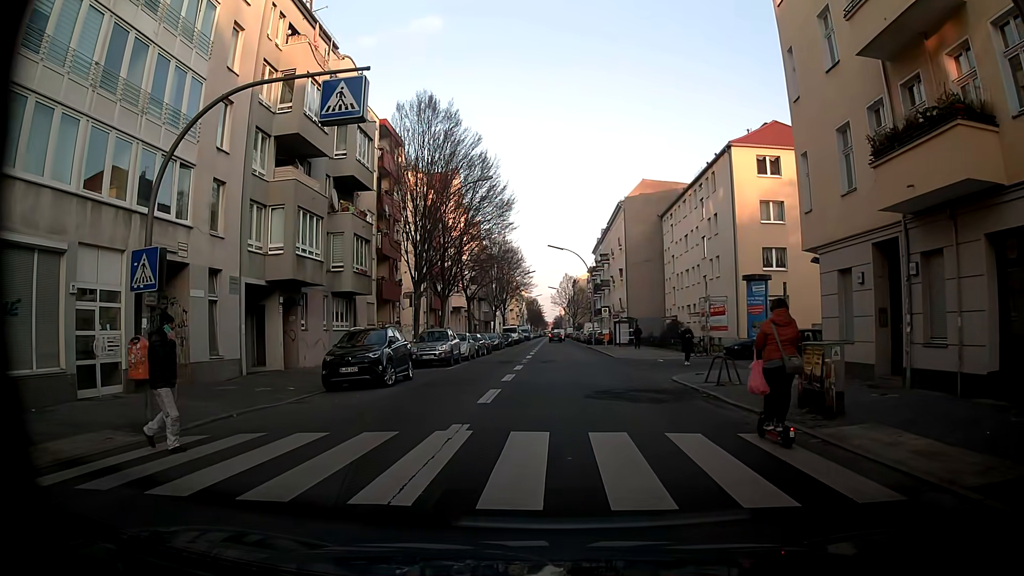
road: tertiary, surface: asphalt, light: Day
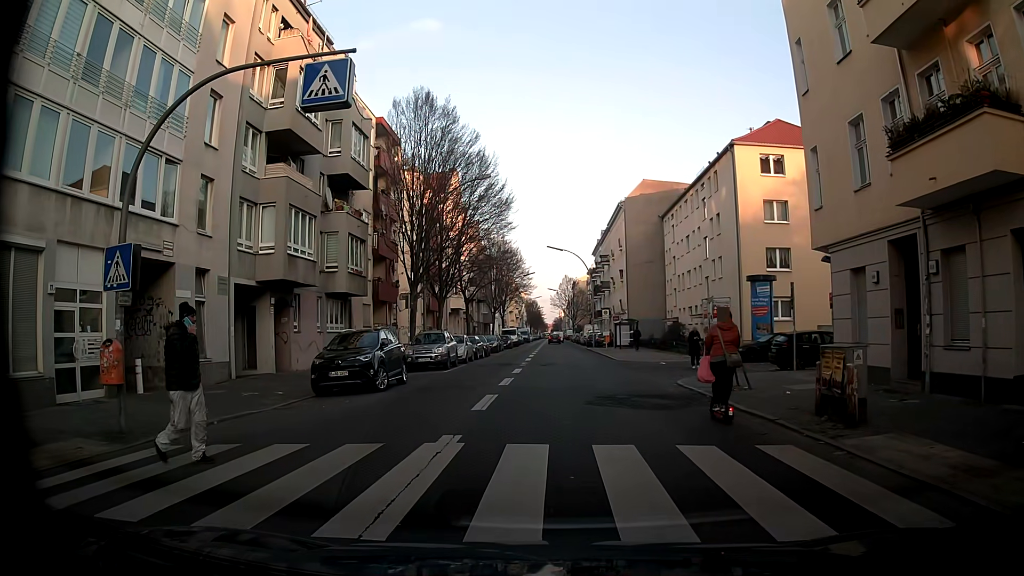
(0.0, +0.7) m; -2°
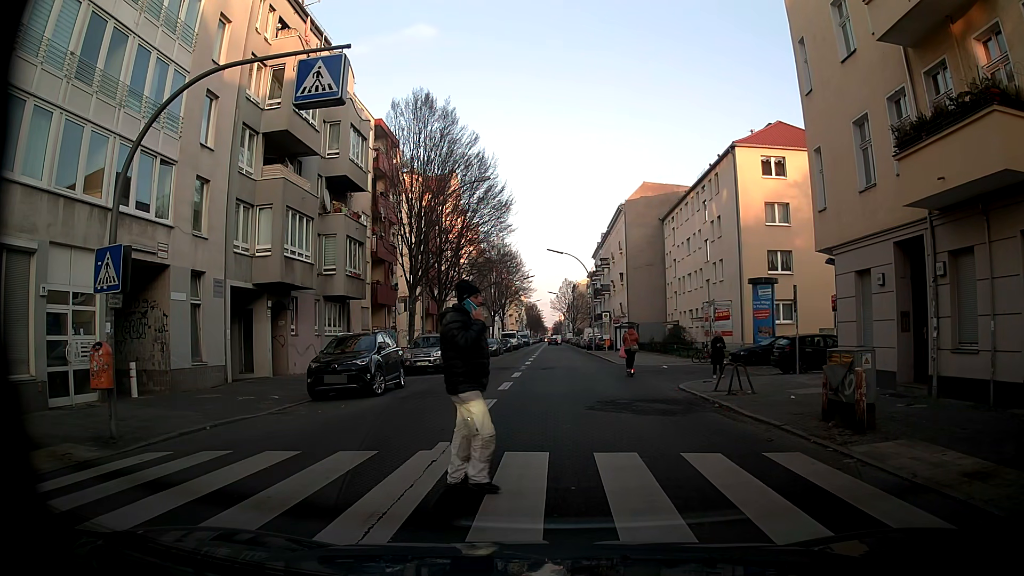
(0.0, +0.4) m; 0°
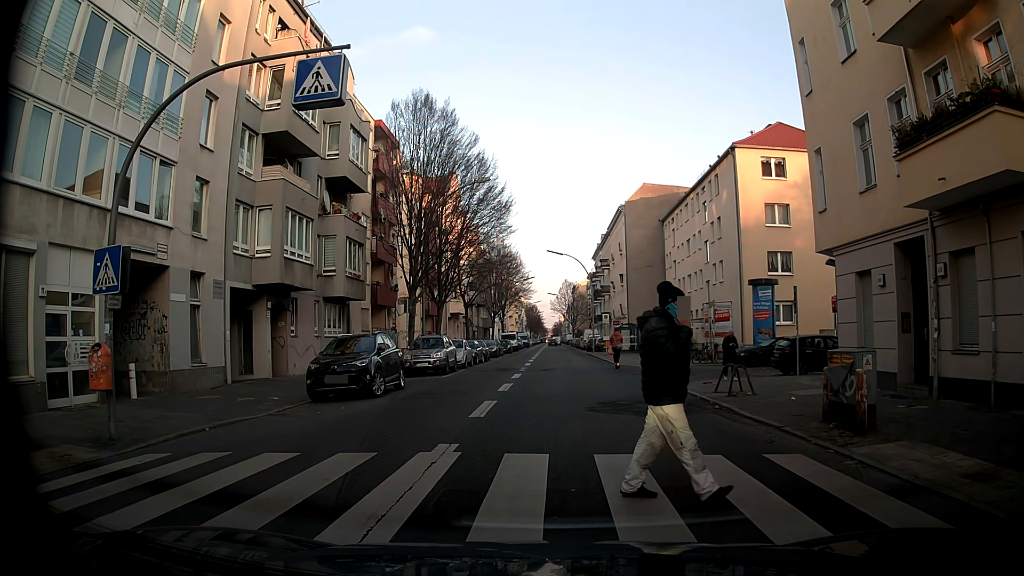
(0.0, 0.0) m; 0°
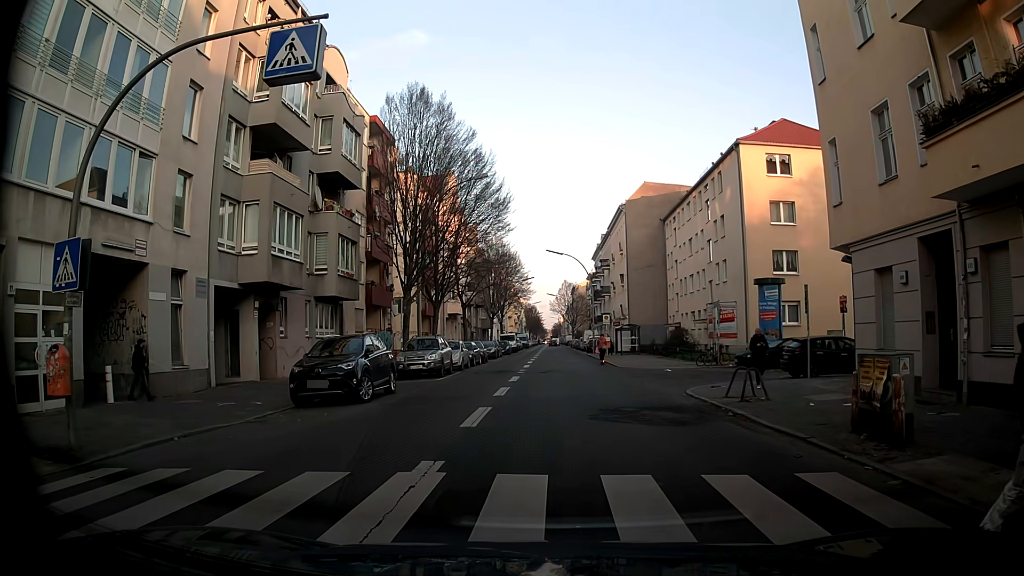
(0.0, +1.2) m; 0°
